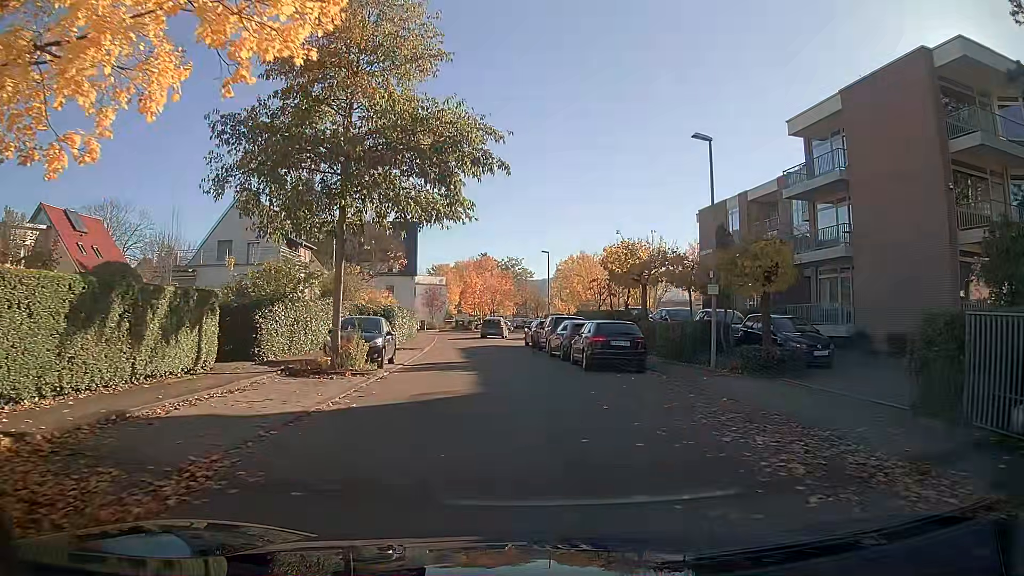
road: residential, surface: asphalt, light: Day
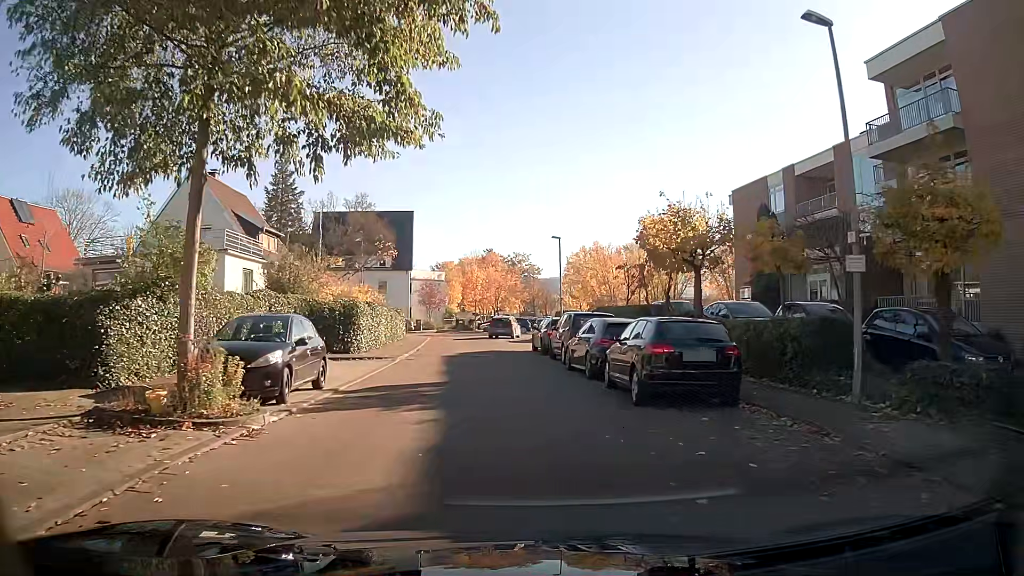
(-0.1, +7.8) m; -1°
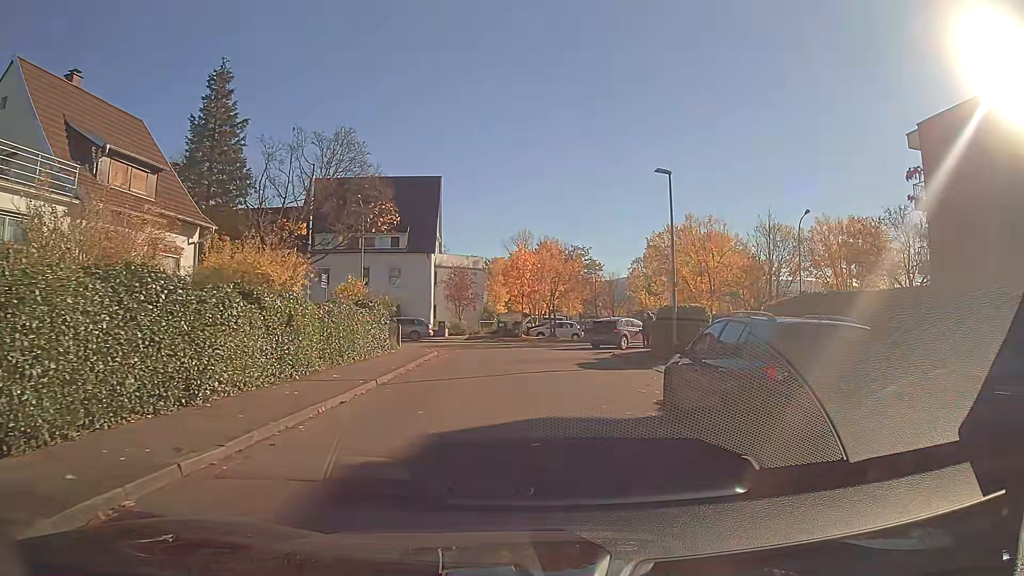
(-0.8, +19.3) m; -4°
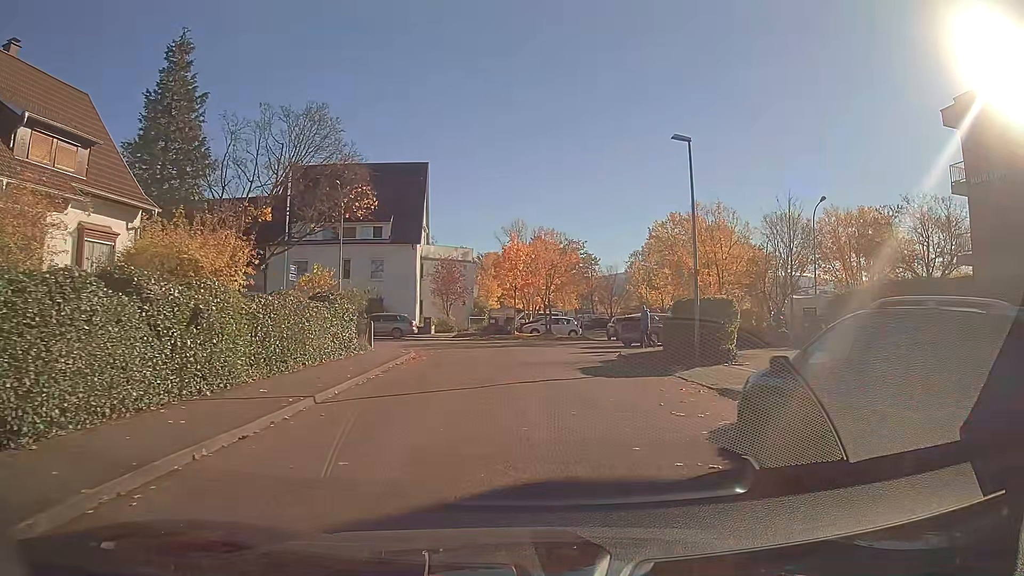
(0.0, +3.8) m; +1°
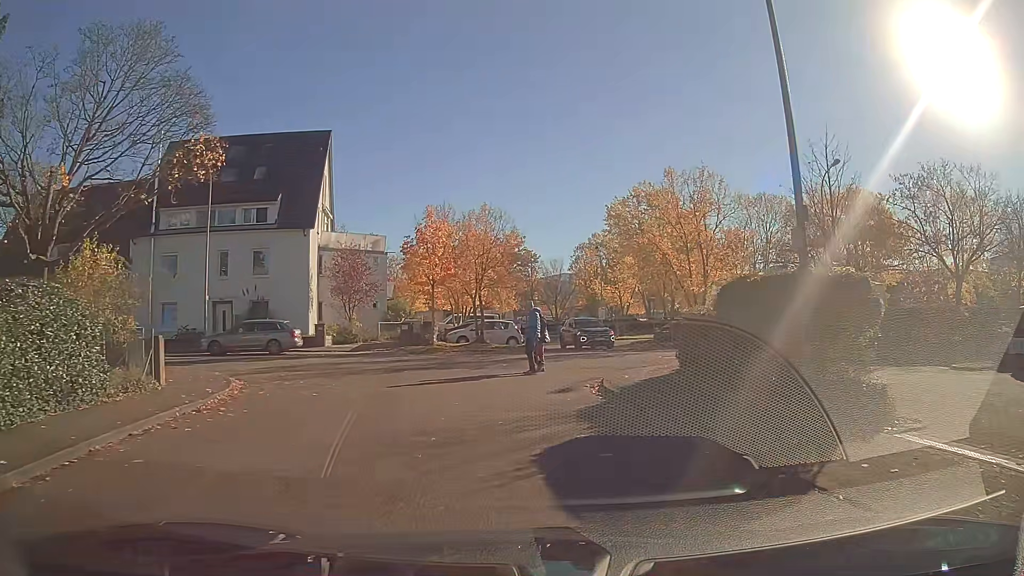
(+0.4, +10.7) m; +4°
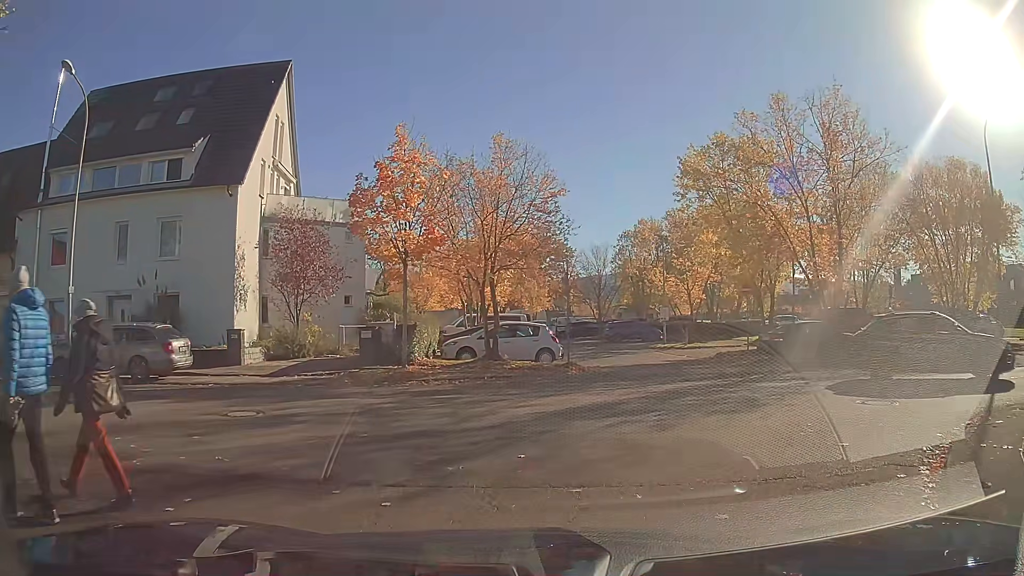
(-0.3, +12.5) m; -1°
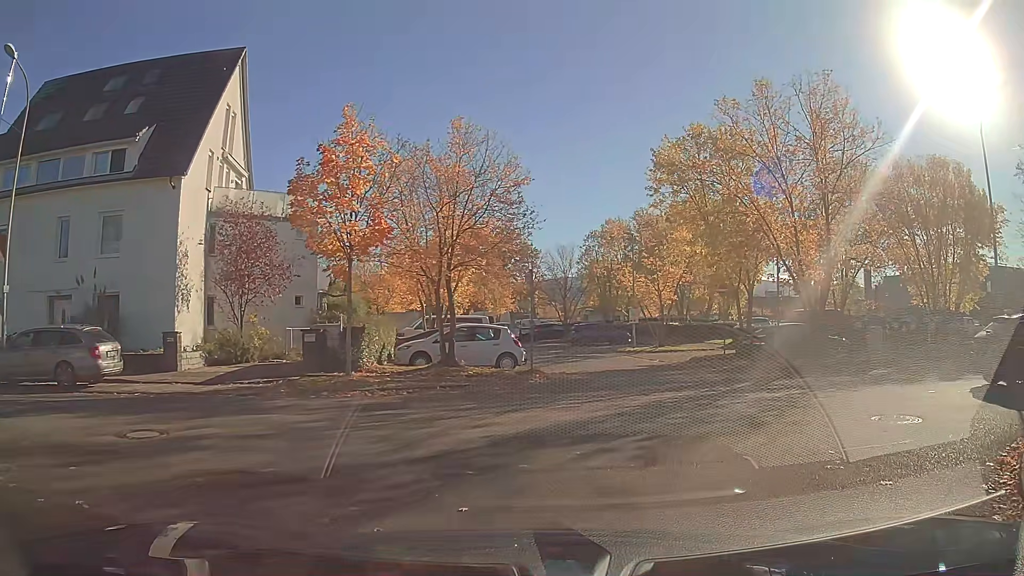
(+0.1, +1.8) m; +4°
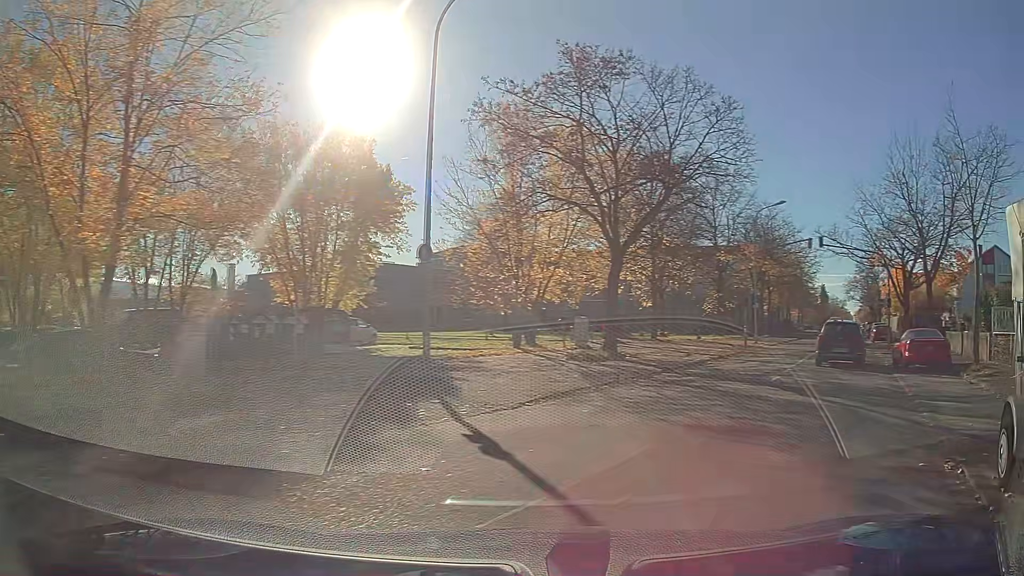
(+4.7, +8.6) m; +59°
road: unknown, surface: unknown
(+2, +10) (+6, +19) (+9, +29) (+12, +38) (+15, +47) (+19, +57) (+22, +66) (+25, +76) (+29, +85) (+32, +95) m
